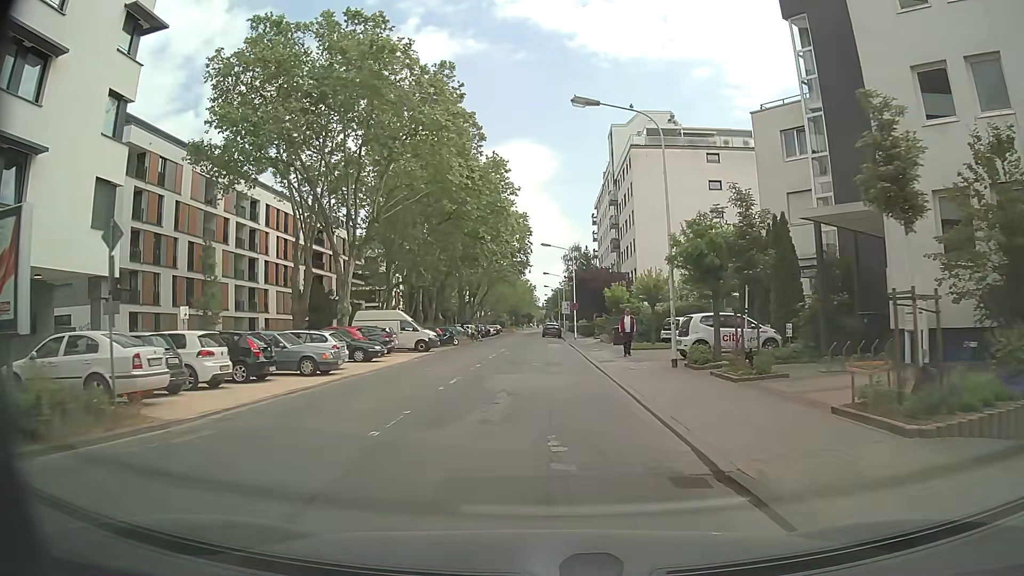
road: secondary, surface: asphalt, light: Day
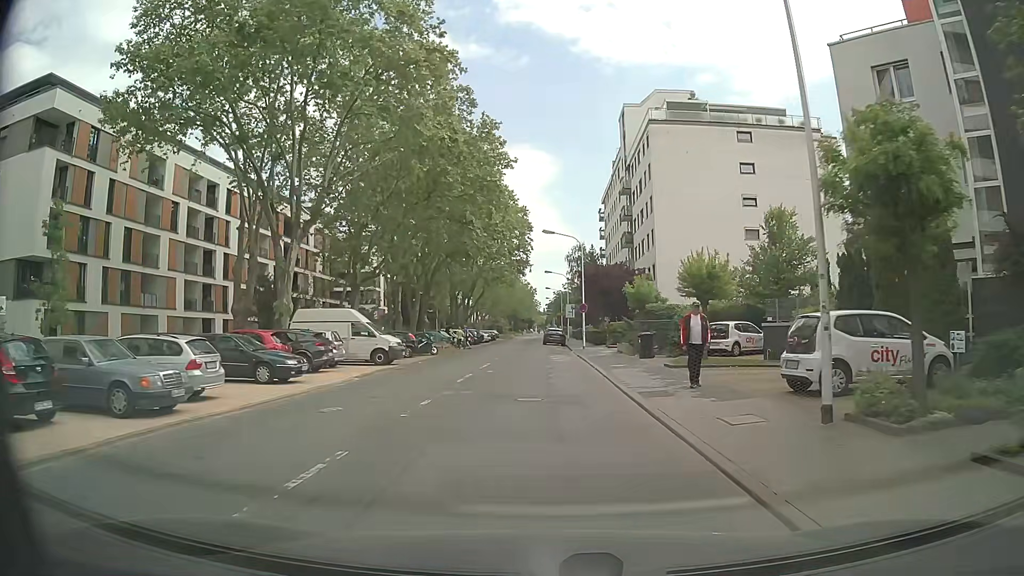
(0.0, +10.2) m; -1°
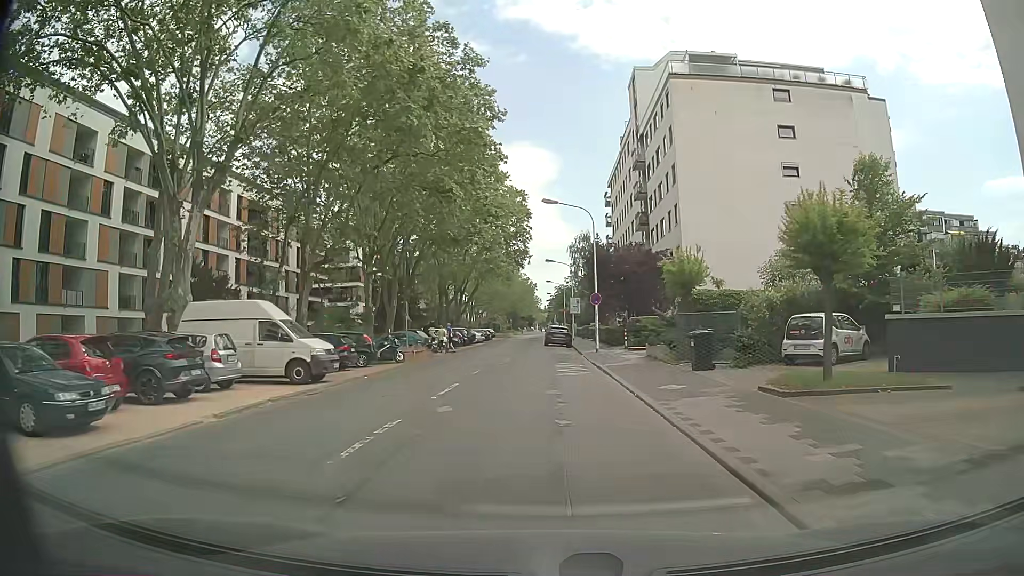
(+0.2, +9.9) m; +1°
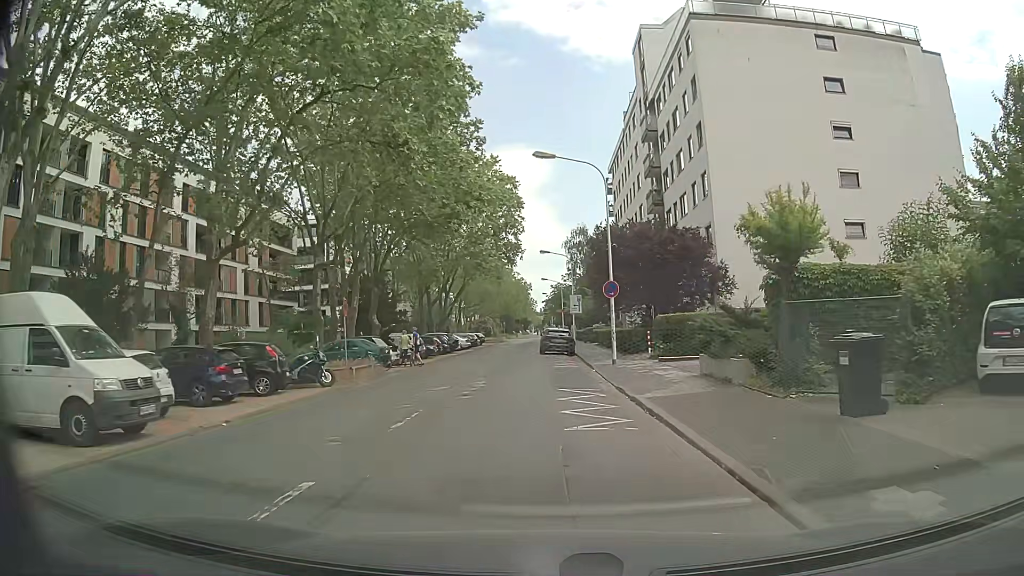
(0.0, +10.0) m; +1°
(0, +10) (-1, +20) (-2, +30) (-2, +40) (-2, +50) (-2, +60) (-2, +70) (-2, +80) (-2, +90) (-3, +100) m
